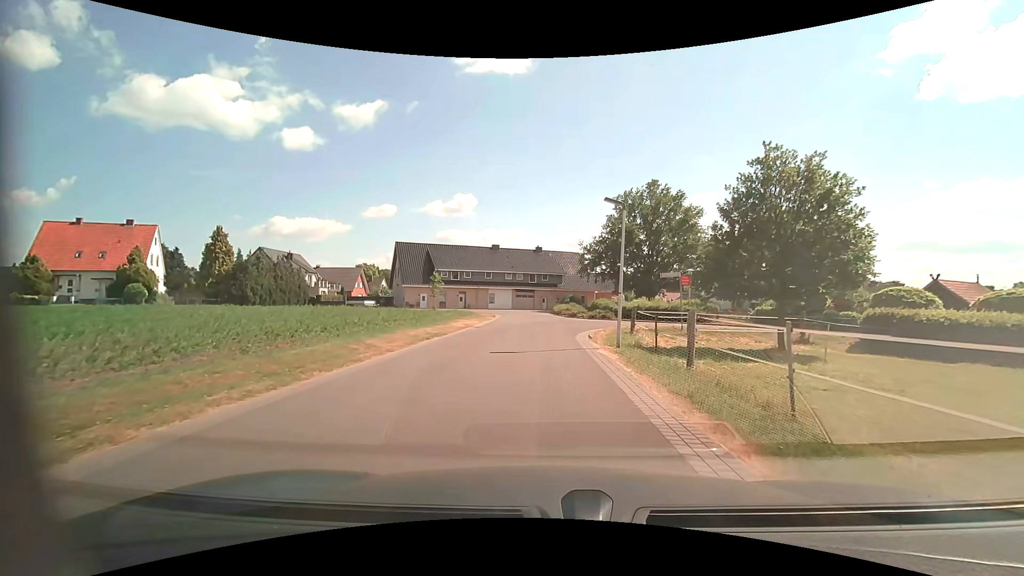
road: unclassified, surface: asphalt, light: Day
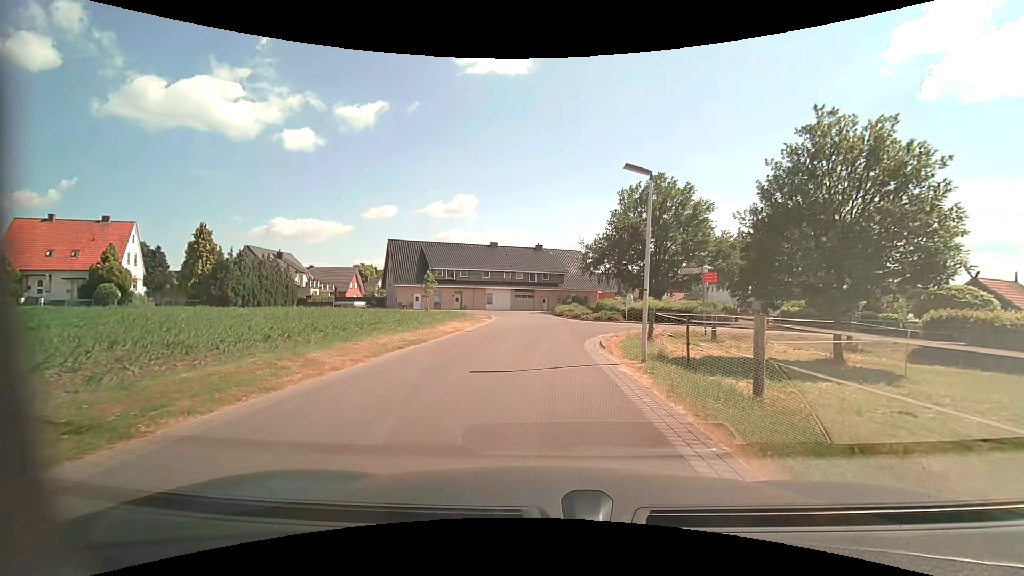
(0.0, +3.8) m; 0°
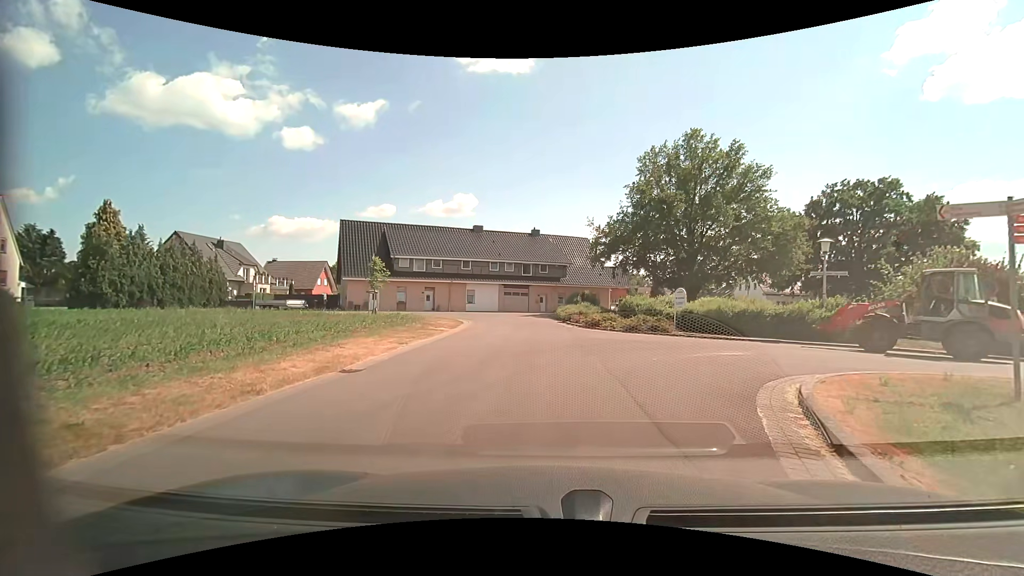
(-0.1, +15.4) m; 0°
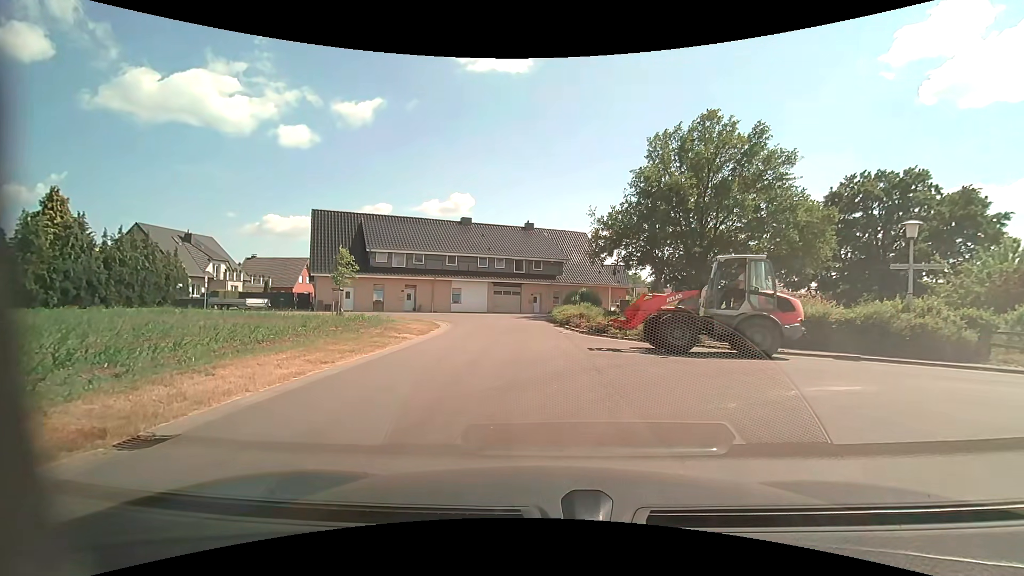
(+0.1, +5.0) m; +2°
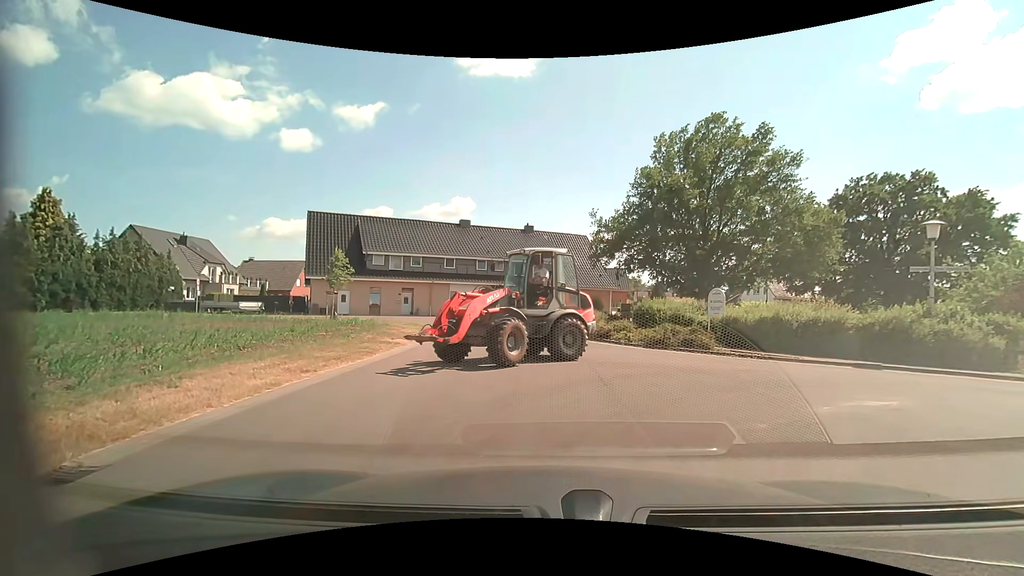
(0.0, +0.9) m; 0°
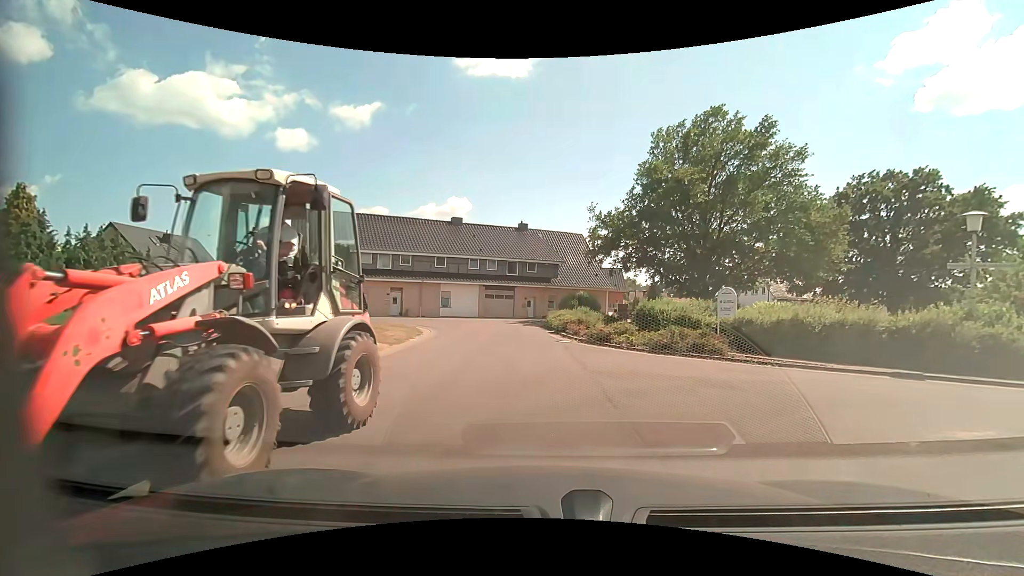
(0.0, +1.8) m; 0°
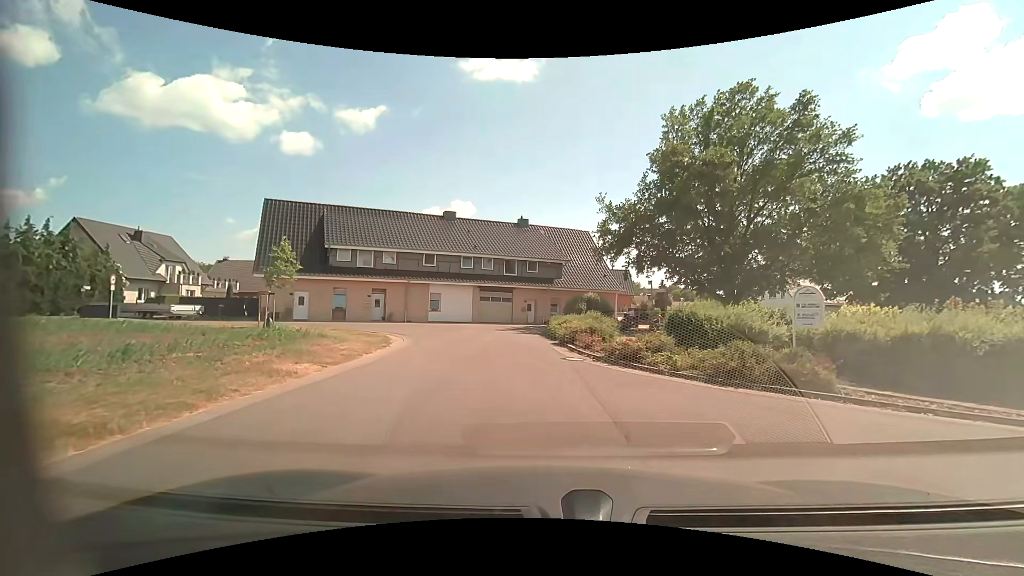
(0.0, +5.3) m; 0°
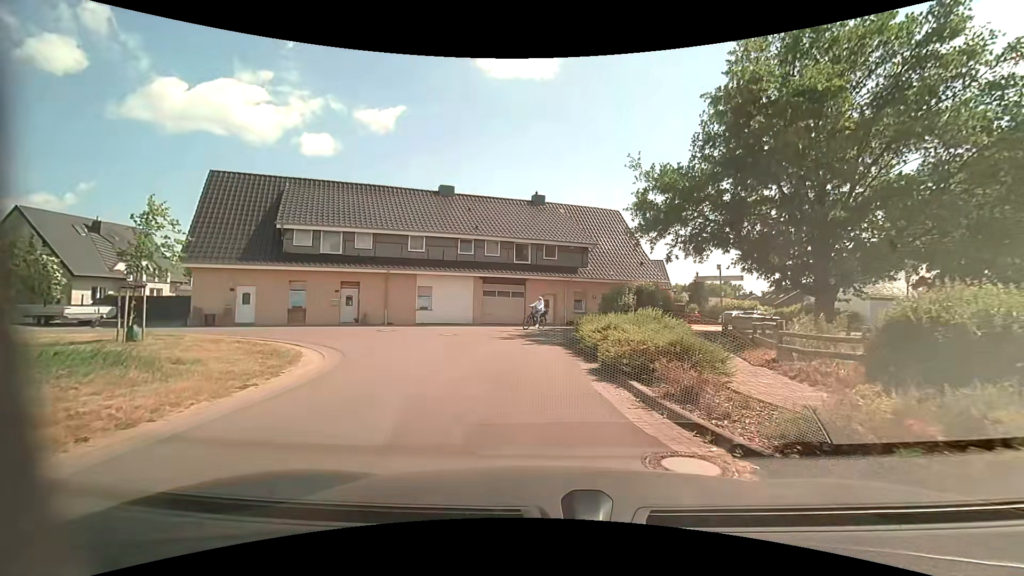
(-0.1, +9.3) m; -2°
